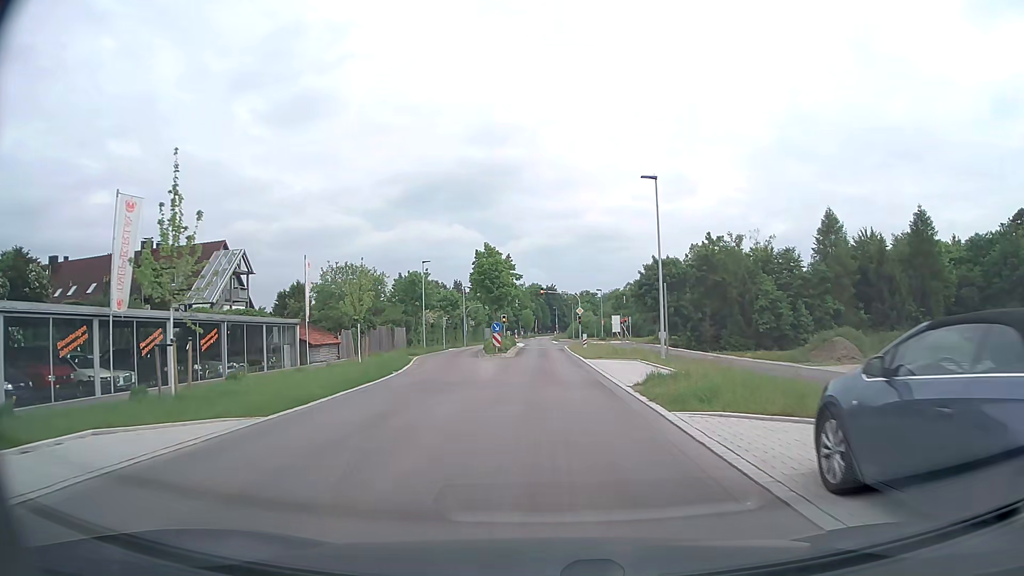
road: secondary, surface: asphalt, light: Day
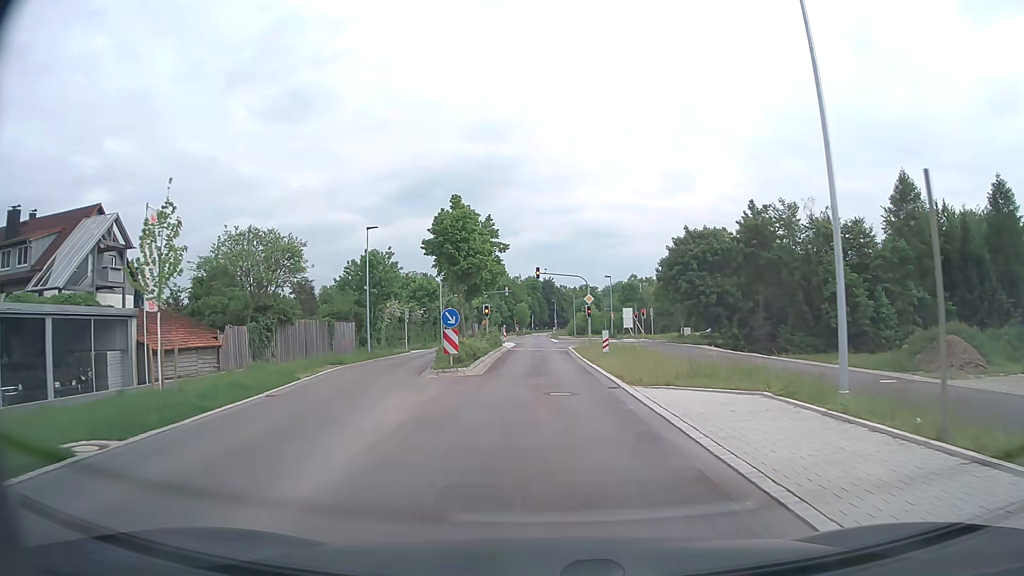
(0.0, +18.3) m; 0°
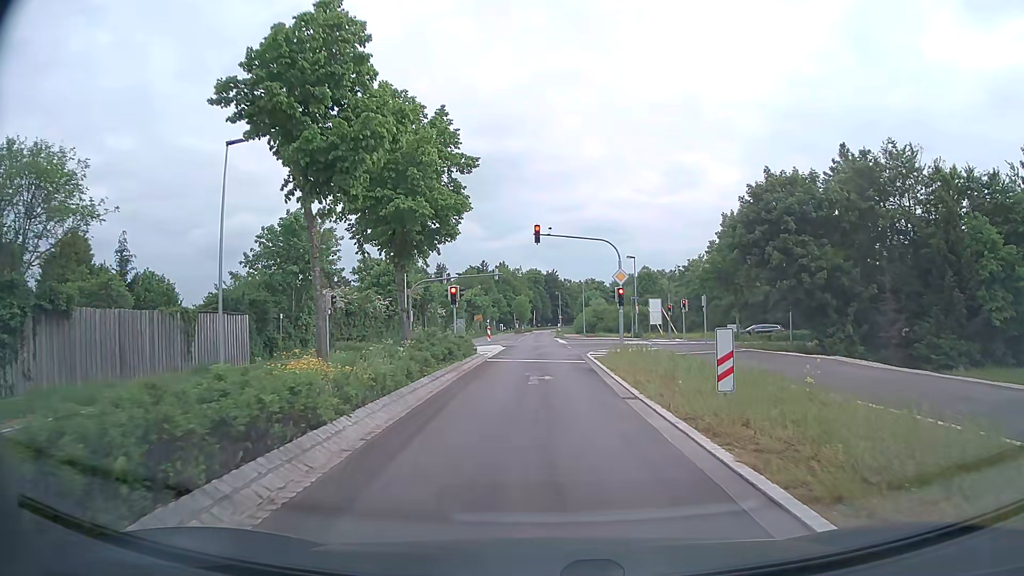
(0.0, +19.9) m; -1°
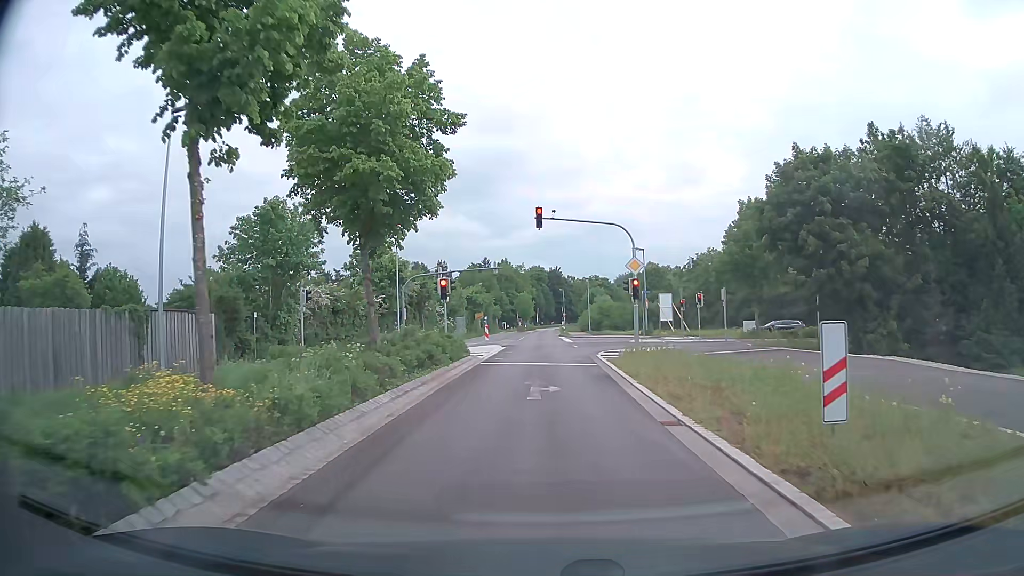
(0.0, +4.0) m; 0°
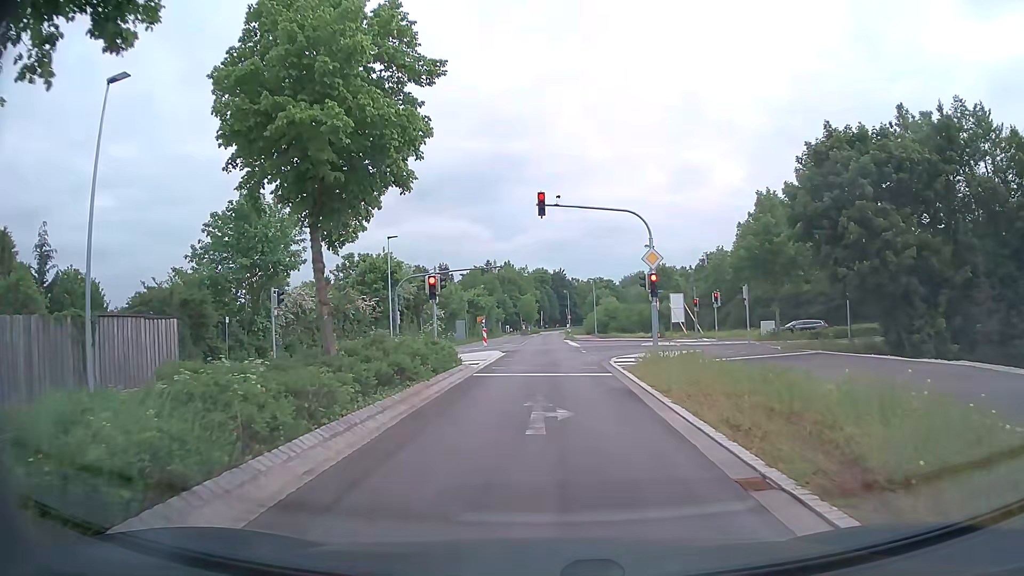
(0.0, +3.7) m; 0°
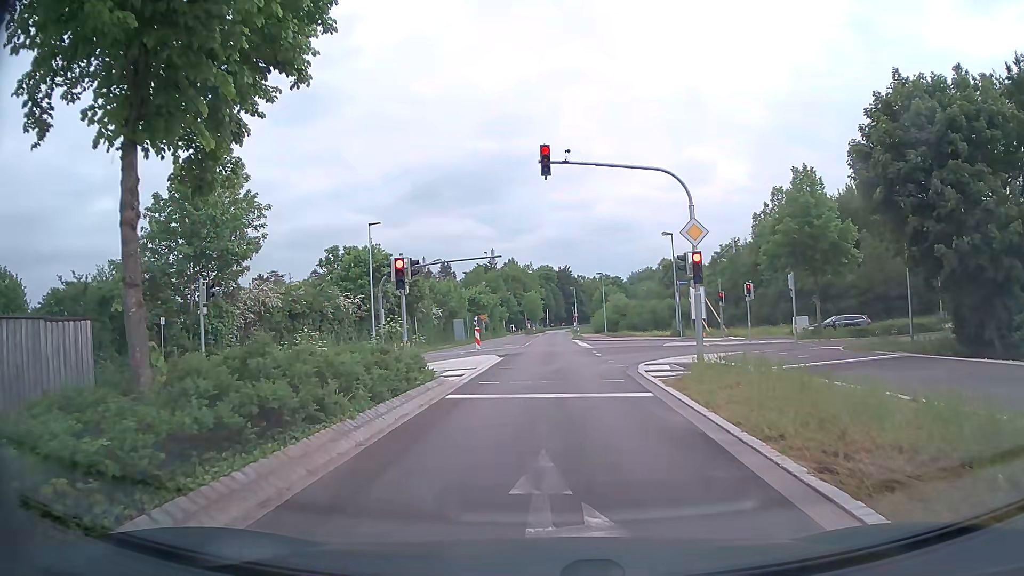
(0.0, +6.1) m; -1°
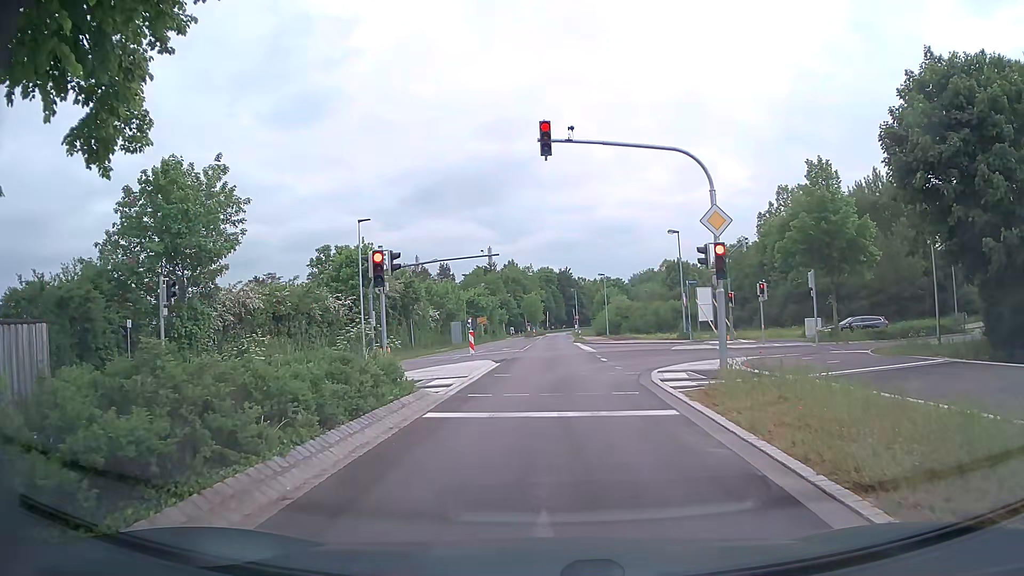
(0.0, +2.3) m; 0°
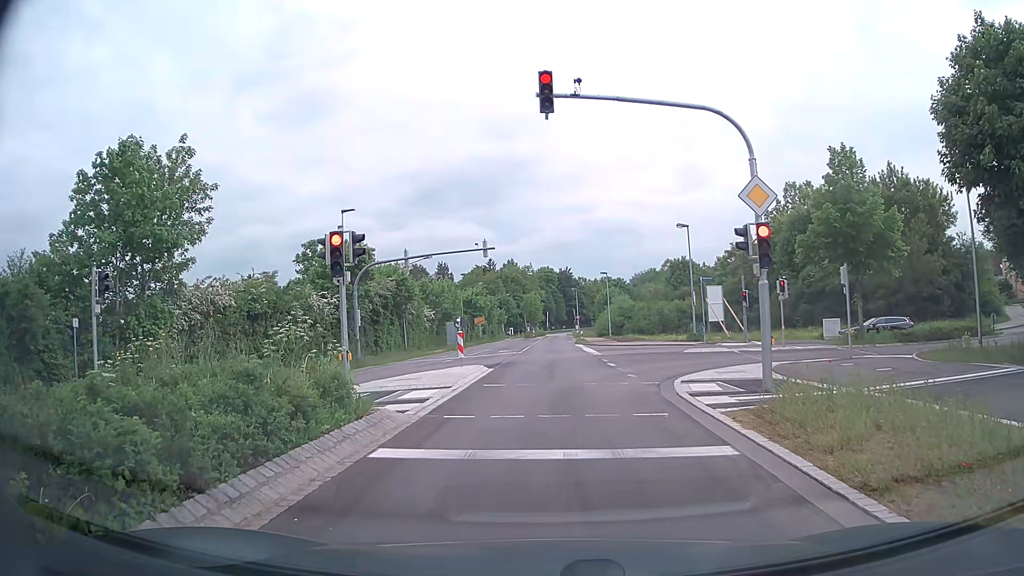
(0.0, +3.1) m; 0°
(0, +10) (0, +20) (0, +30) (0, +40) (0, +50) (+1, +60) (+1, +70) (+1, +80) (+2, +90) (+2, +100) m
